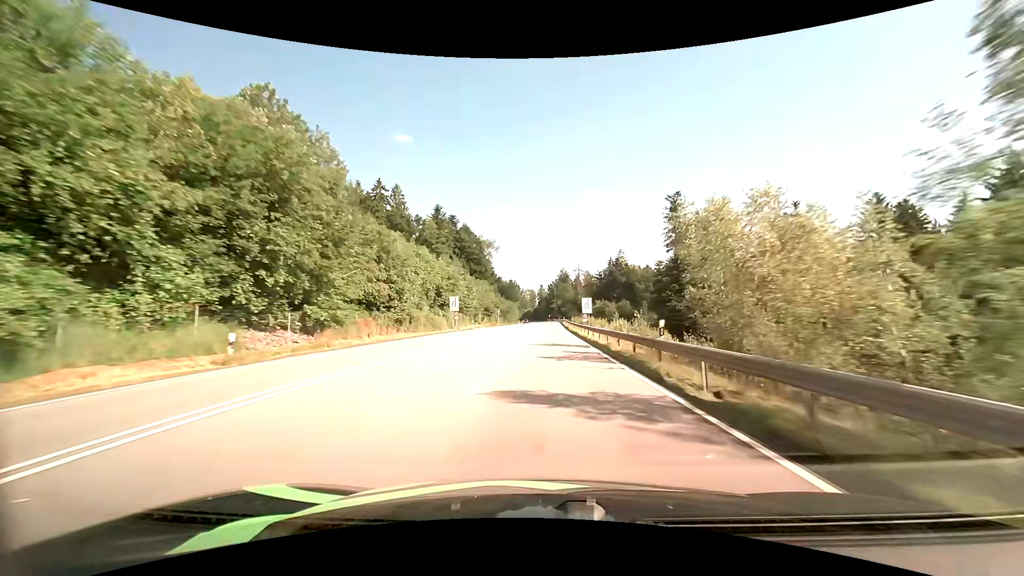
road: primary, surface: asphalt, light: Day
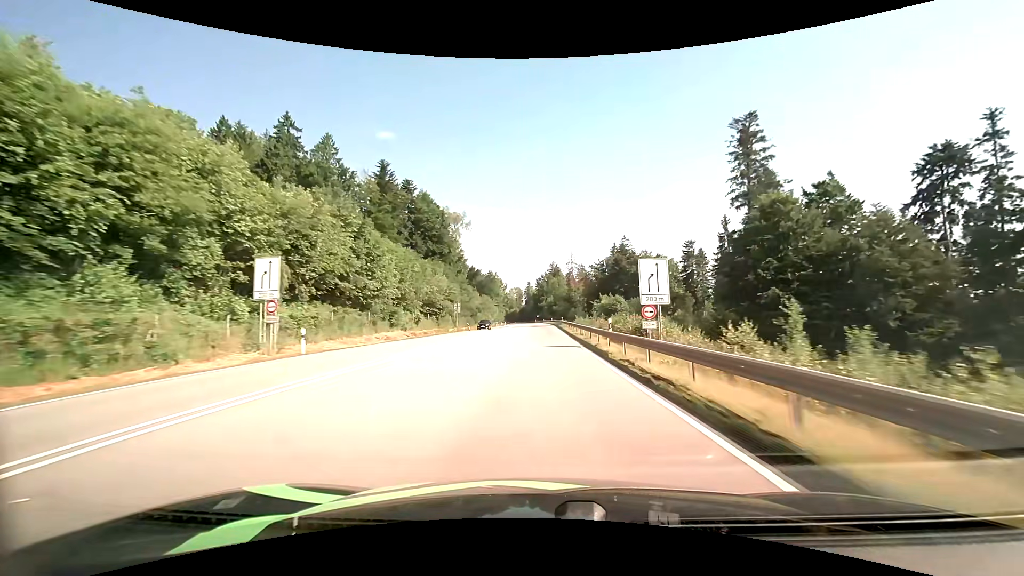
(+0.8, +44.6) m; +2°
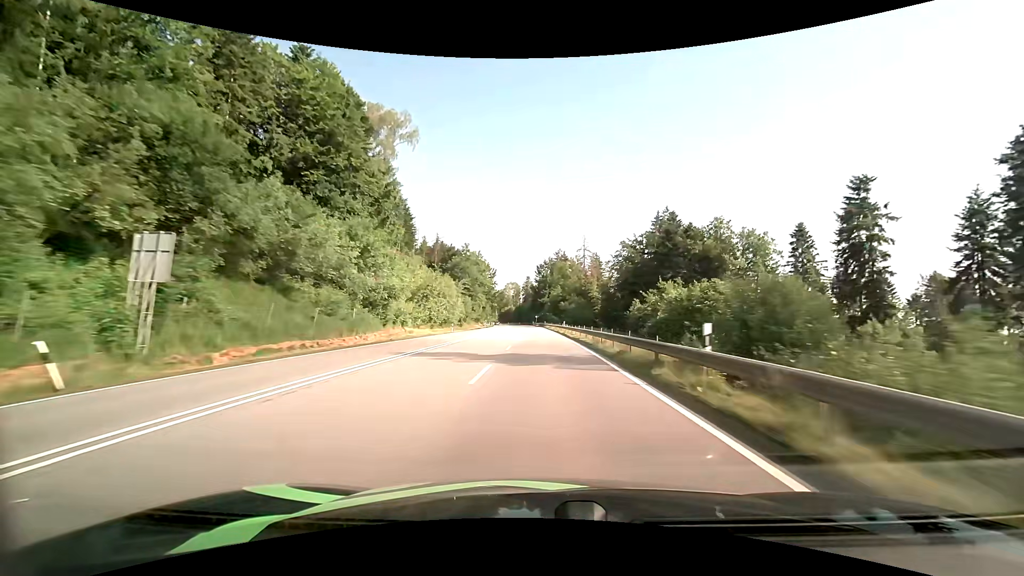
(-0.1, +60.8) m; 0°
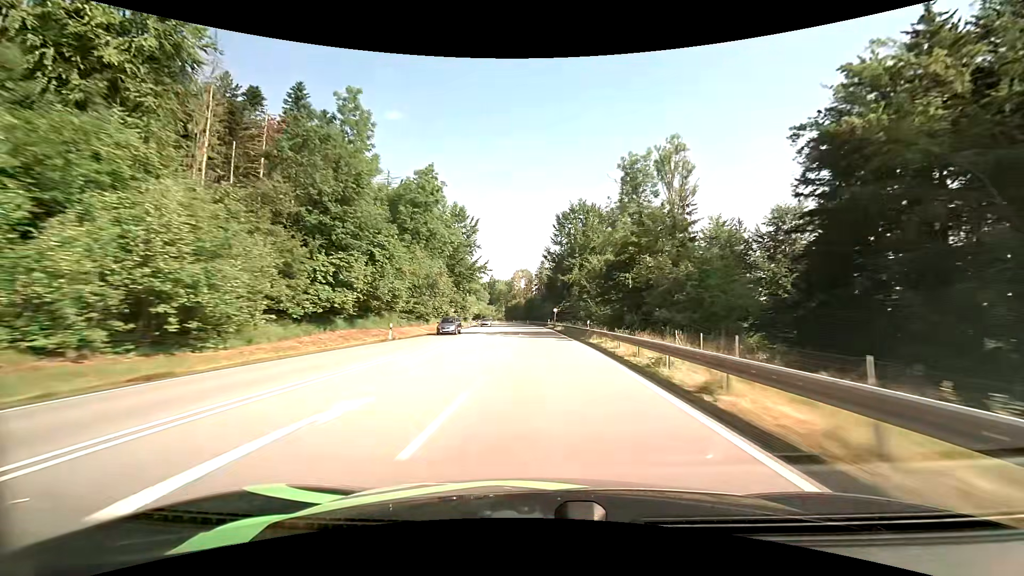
(-0.6, +77.0) m; -2°
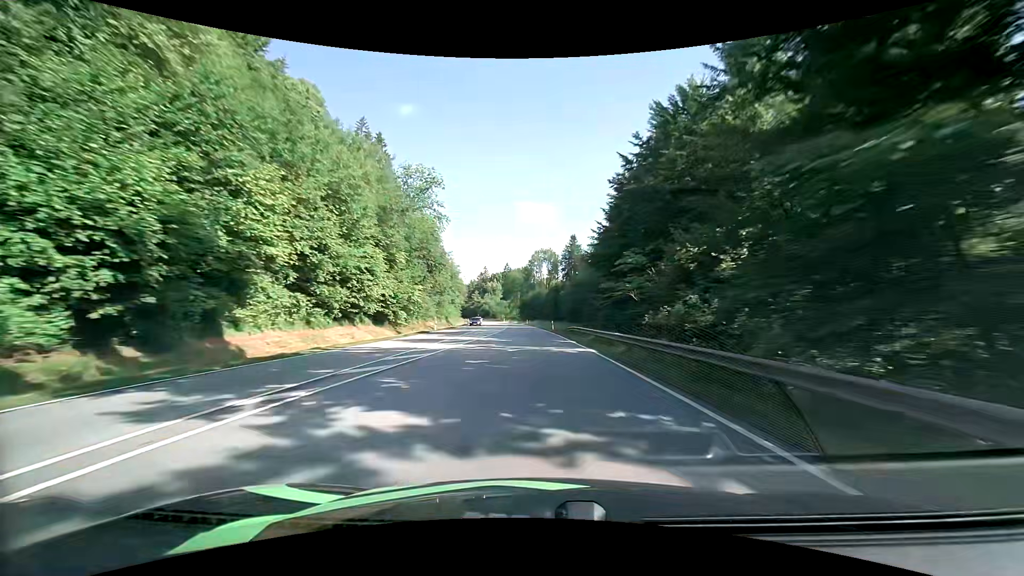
(-1.9, +79.1) m; -3°
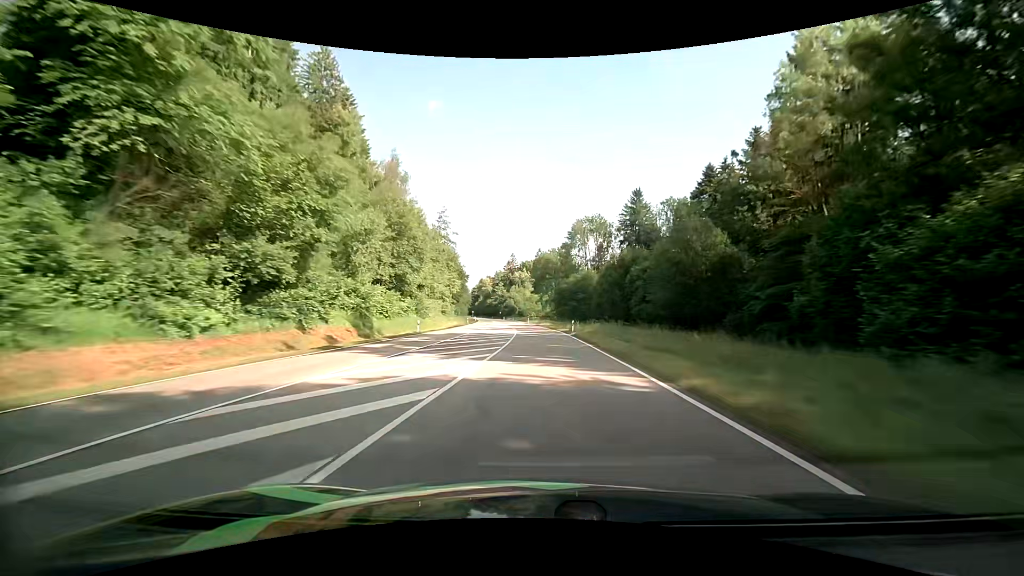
(-2.0, +63.6) m; -4°
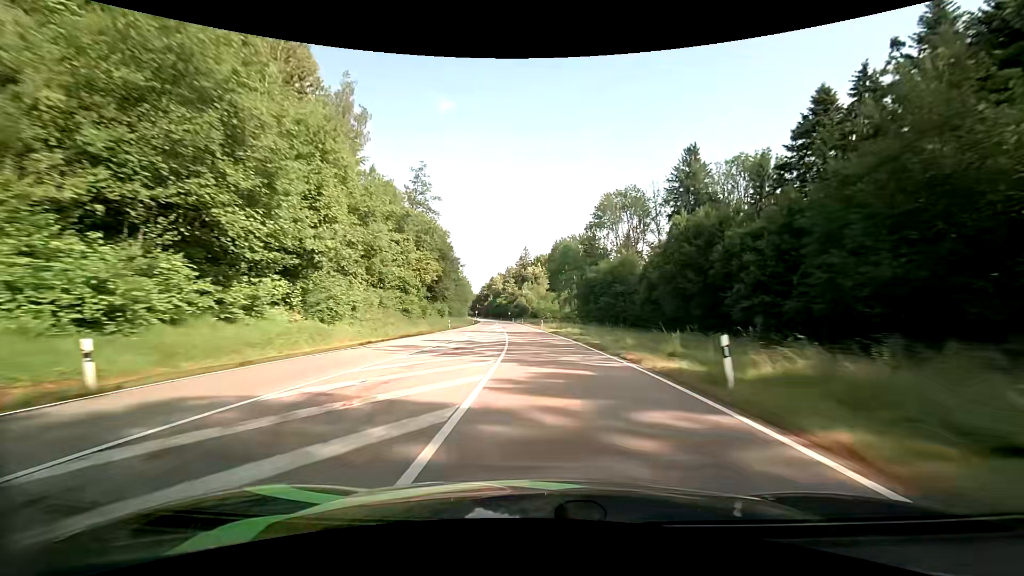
(-0.4, +31.7) m; -2°
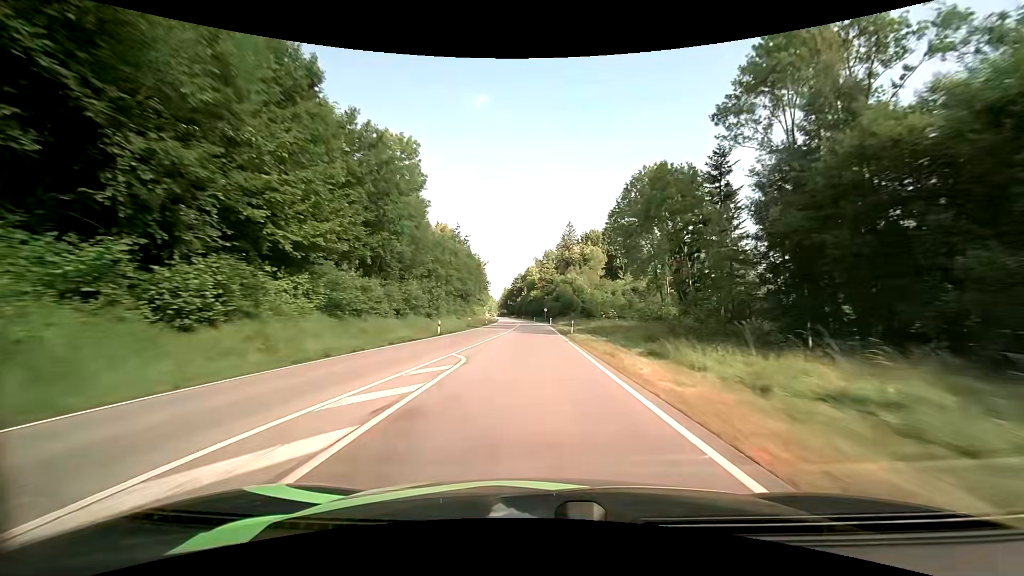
(-2.5, +63.2) m; -5°
(0, +10) (0, +20) (0, +30) (0, +40) (-1, +50) (-1, +60) (-1, +70) (-1, +80) (-2, +90) (-2, +100) m
